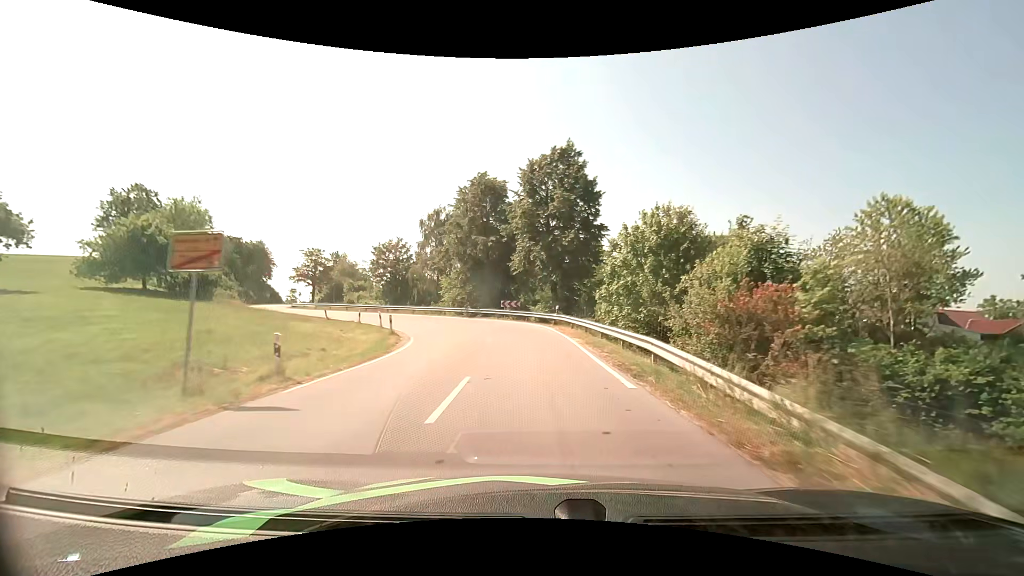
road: tertiary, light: Day
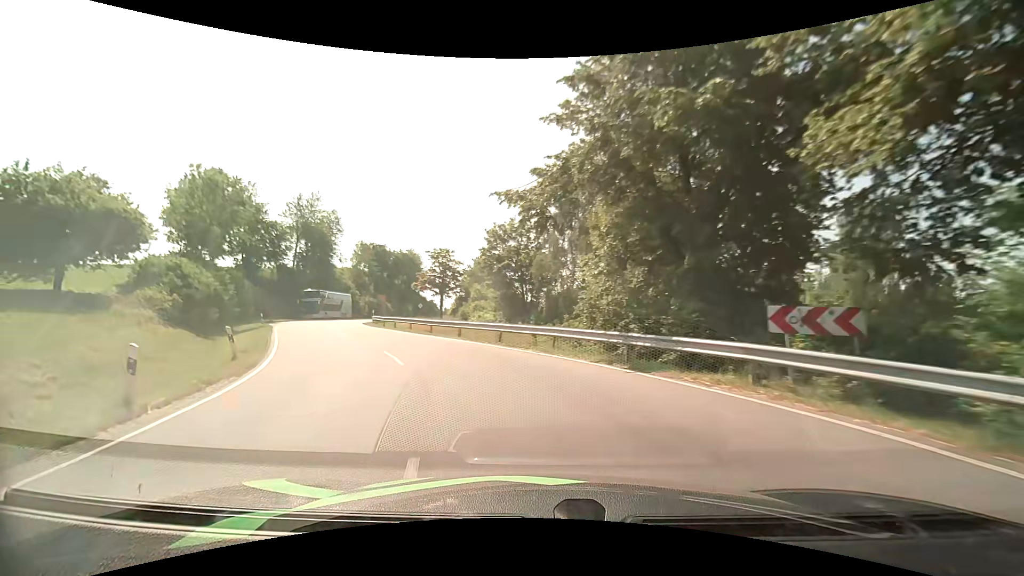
(-3.0, +28.7) m; -19°
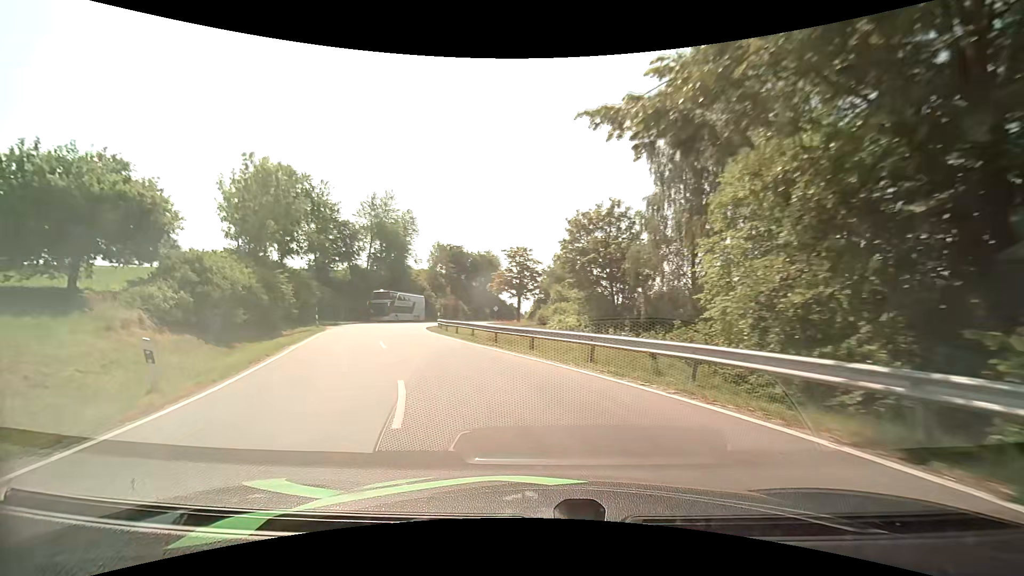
(-0.6, +6.9) m; -9°
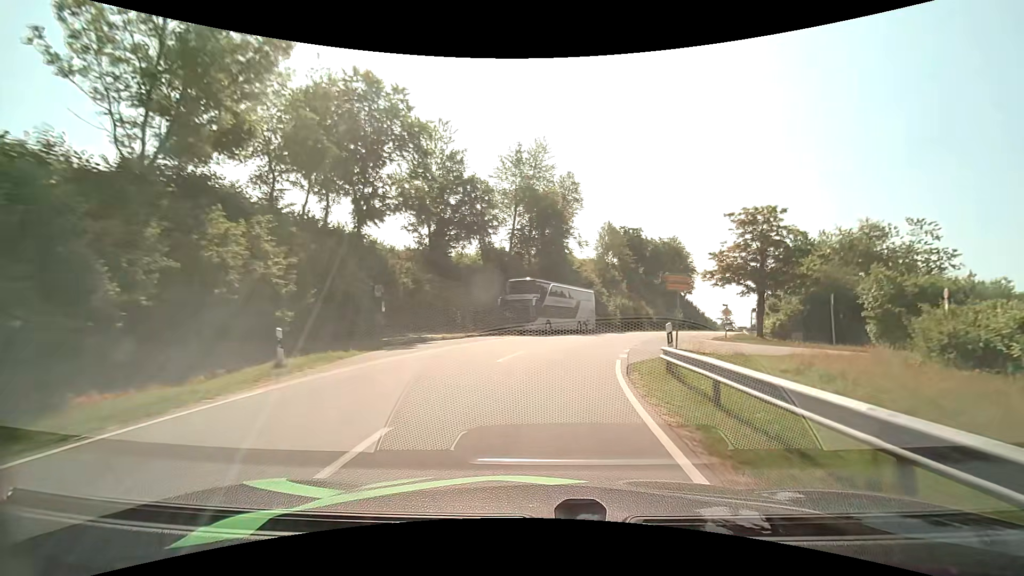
(-6.8, +27.8) m; -20°
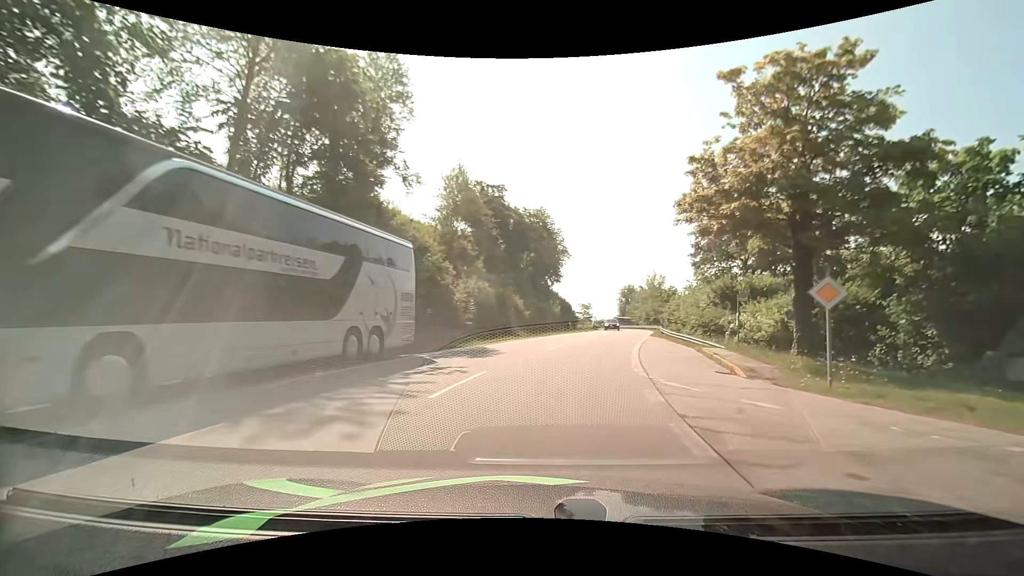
(+4.0, +29.6) m; +17°
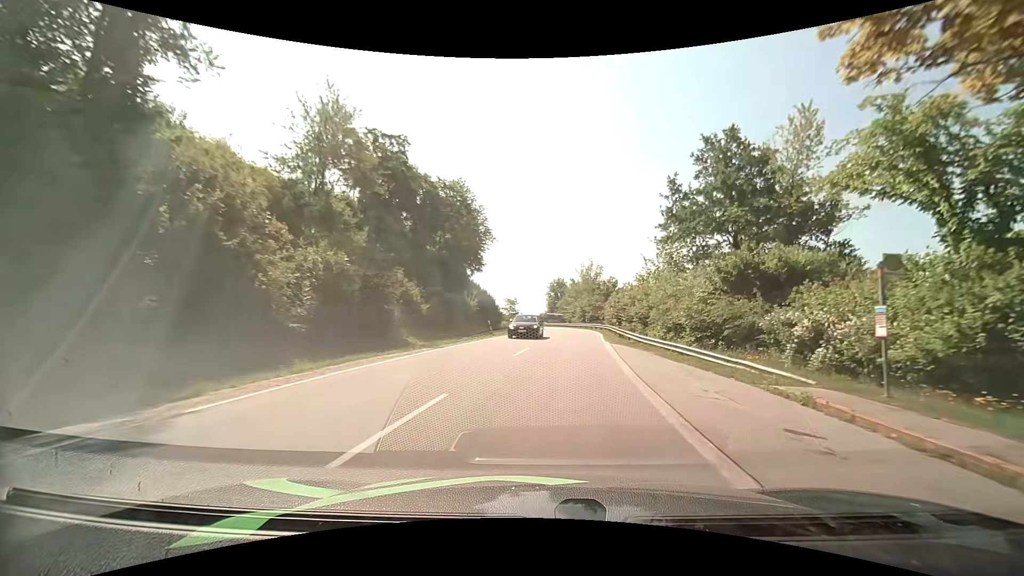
(+1.2, +15.6) m; +9°
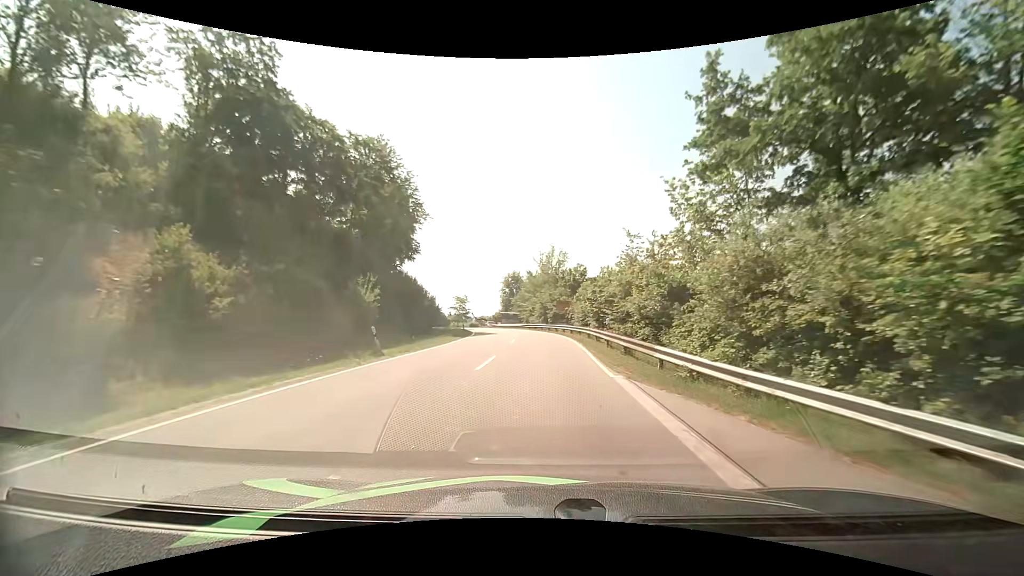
(+0.9, +16.3) m; +5°
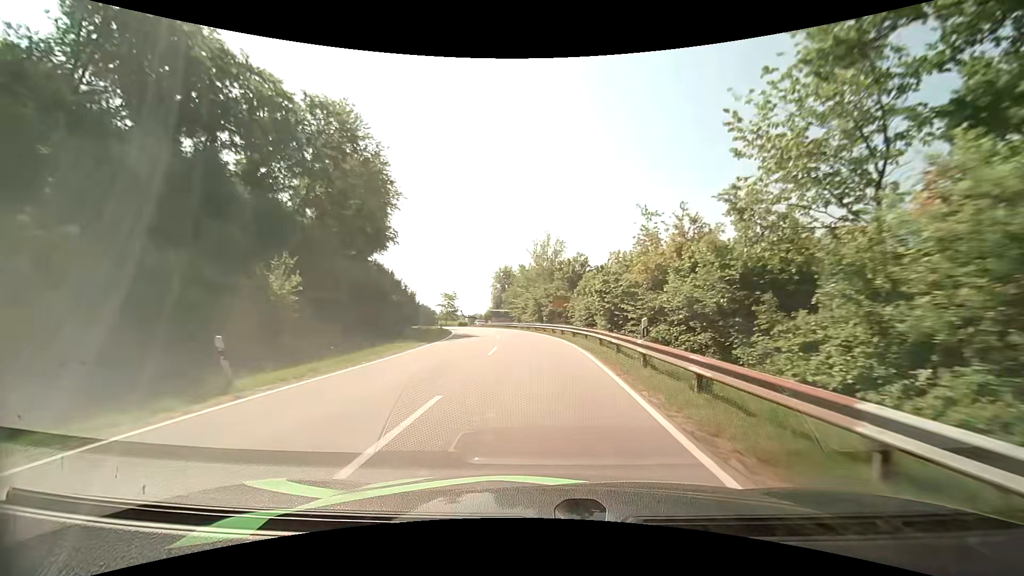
(+0.1, +8.2) m; +1°
(0, +10) (0, +20) (-1, +30) (-2, +40) (-4, +50) (-6, +60) (-9, +69) (-12, +79) (-16, +88) (-20, +97) m
